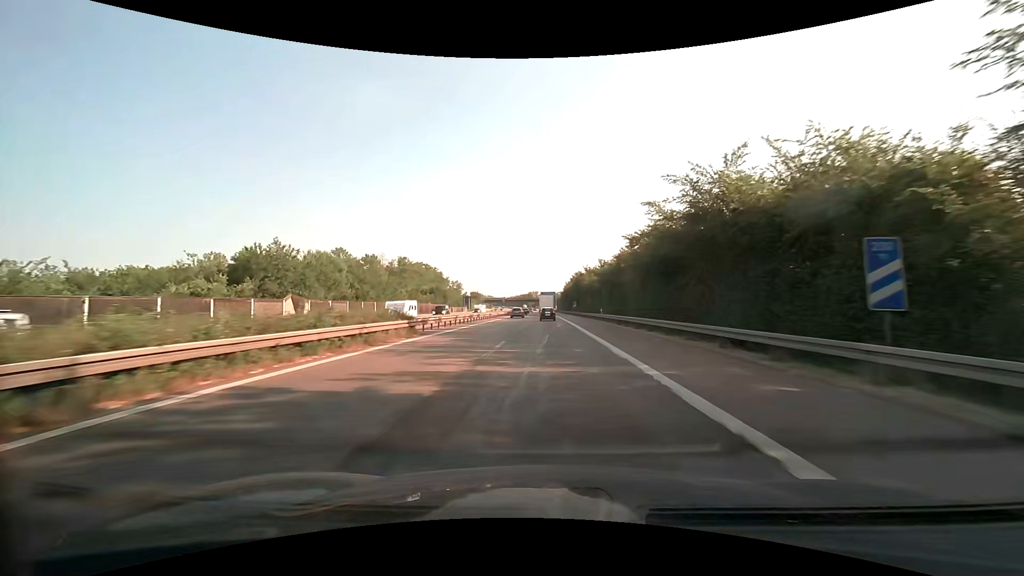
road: motorway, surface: asphalt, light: Day
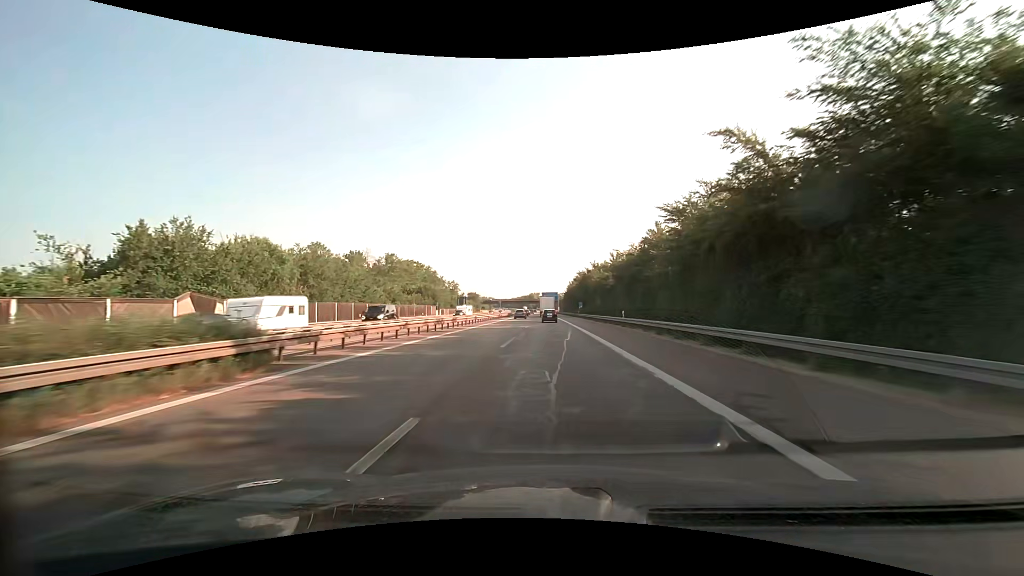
(0.0, +13.8) m; 0°
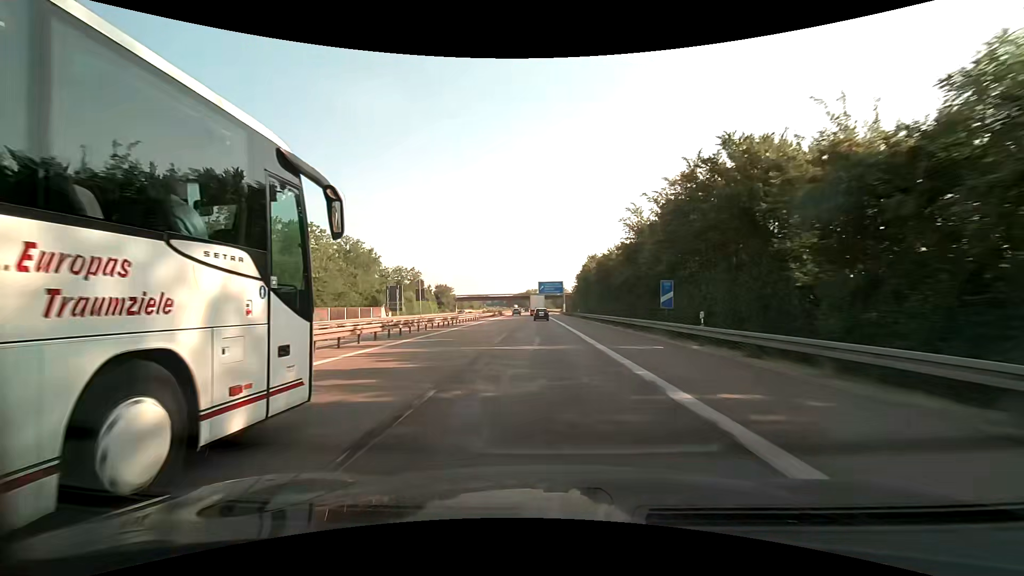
(+0.3, +69.7) m; 0°
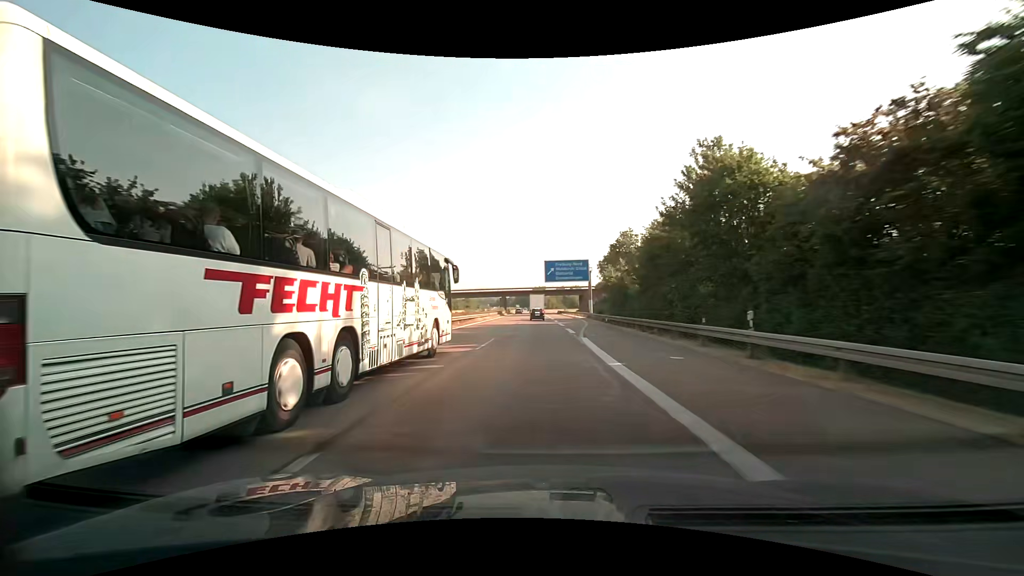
(-0.4, +57.0) m; -1°
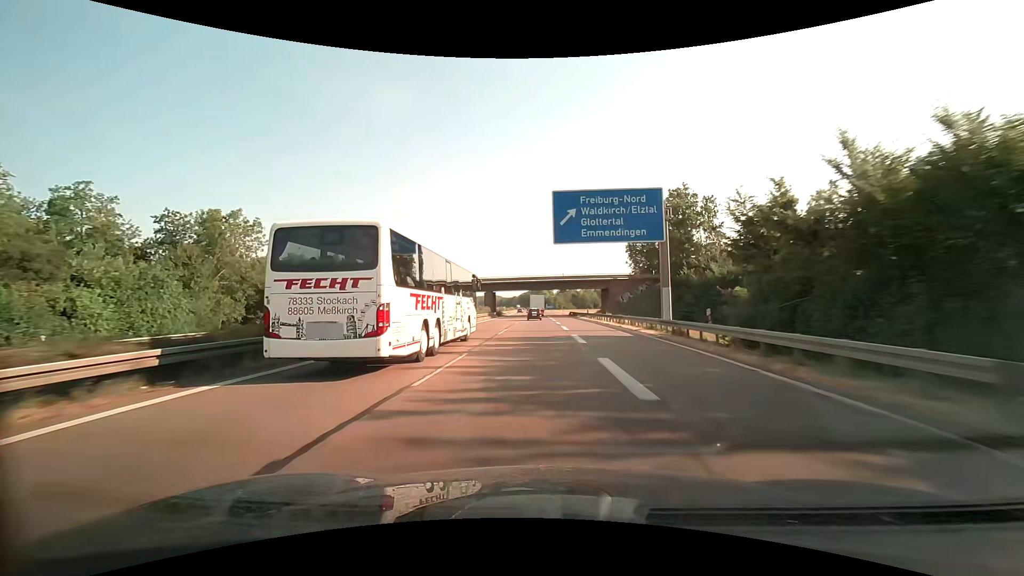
(-0.2, +43.5) m; -1°
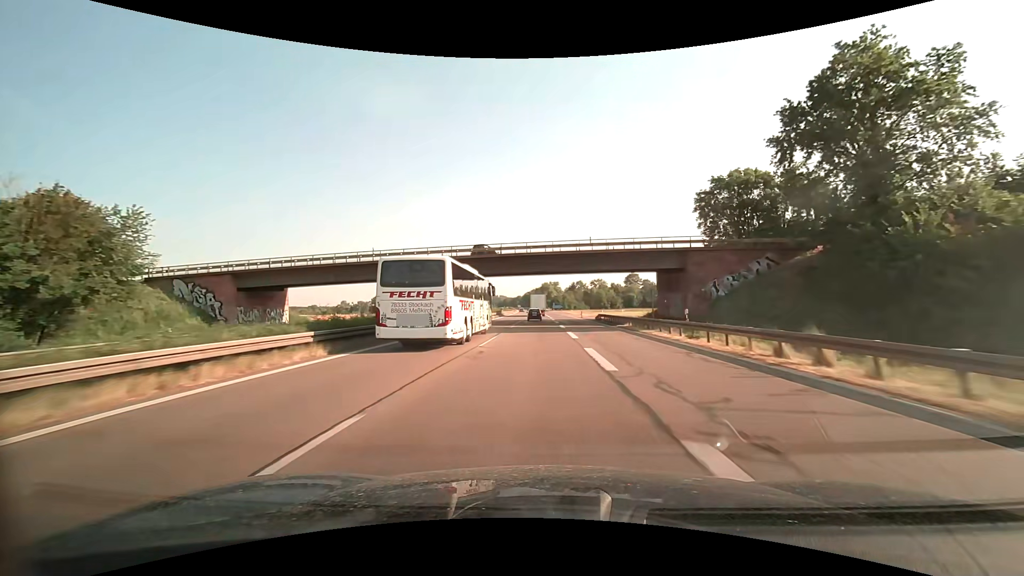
(-0.3, +44.0) m; -1°
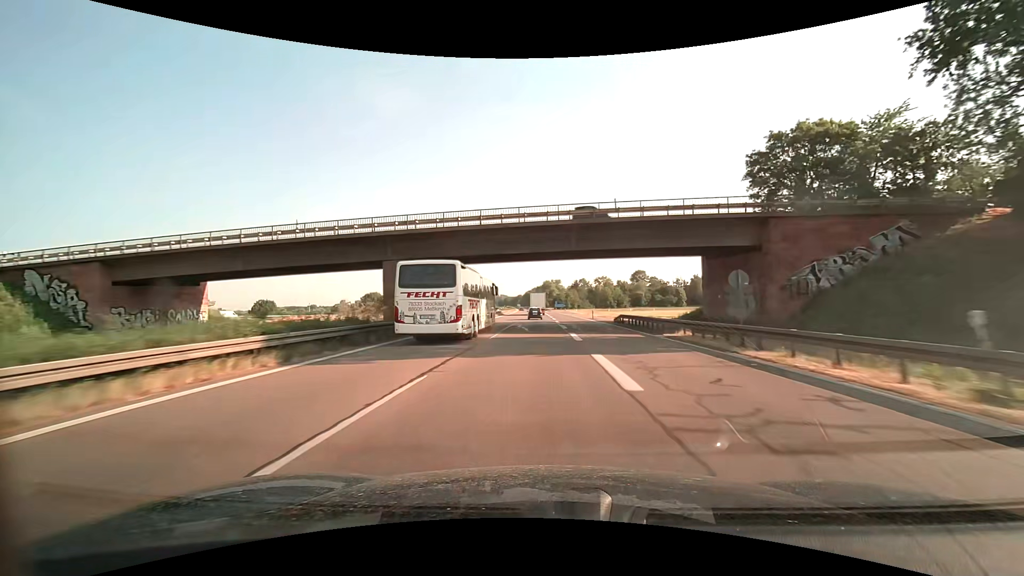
(0.0, +14.7) m; 0°
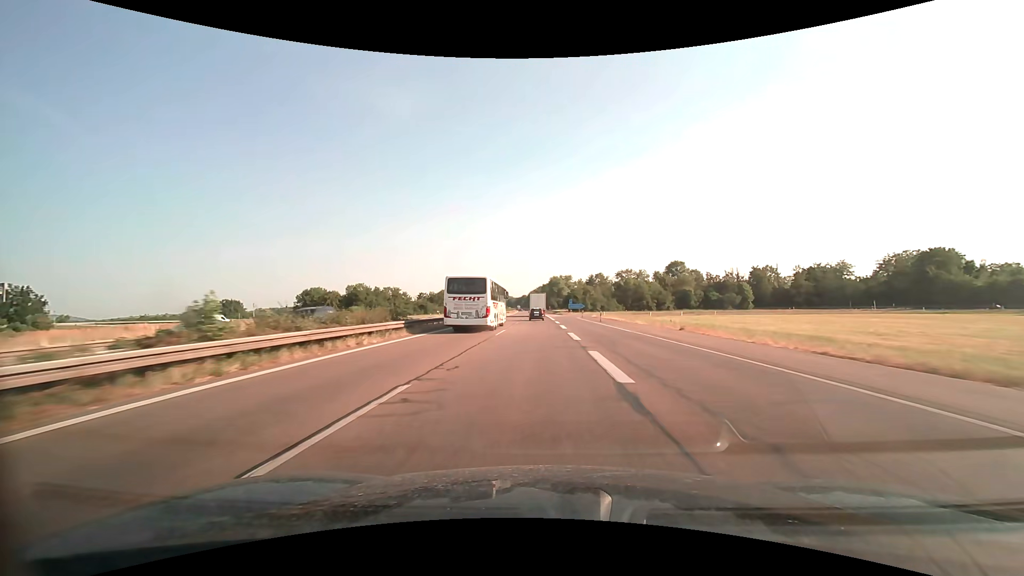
(-0.5, +58.8) m; -1°
